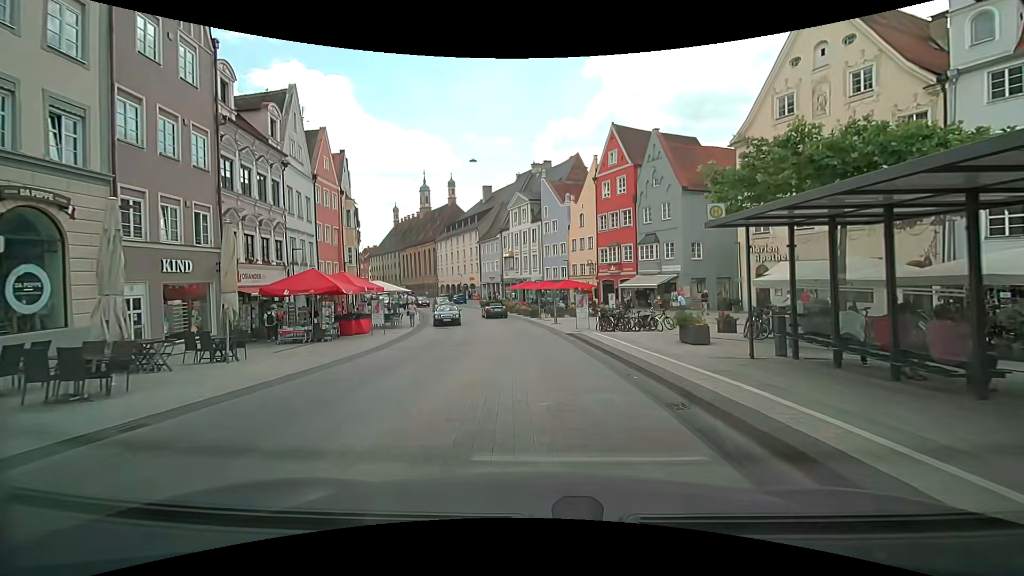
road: secondary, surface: asphalt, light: Day
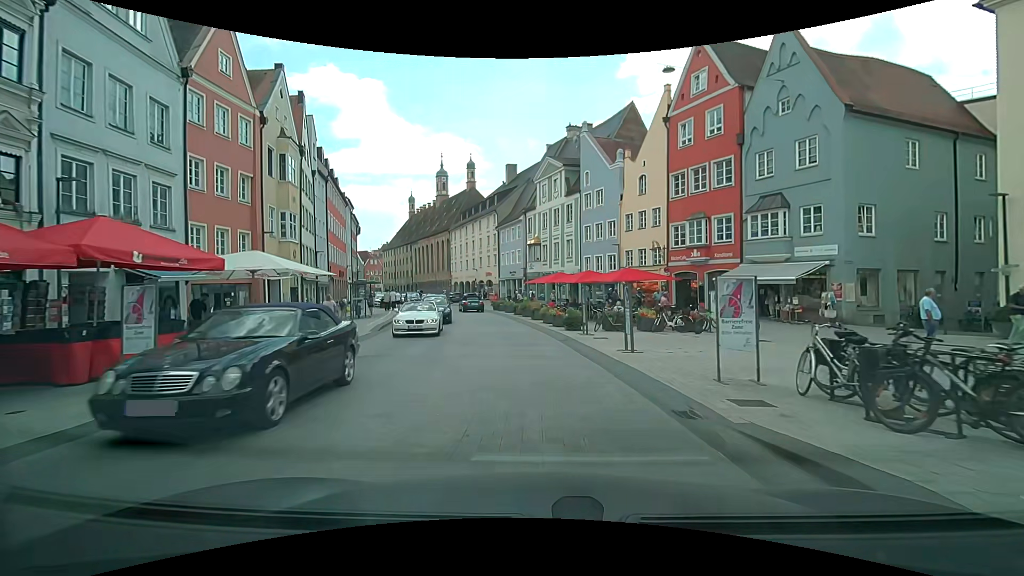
(-0.5, +17.4) m; -4°
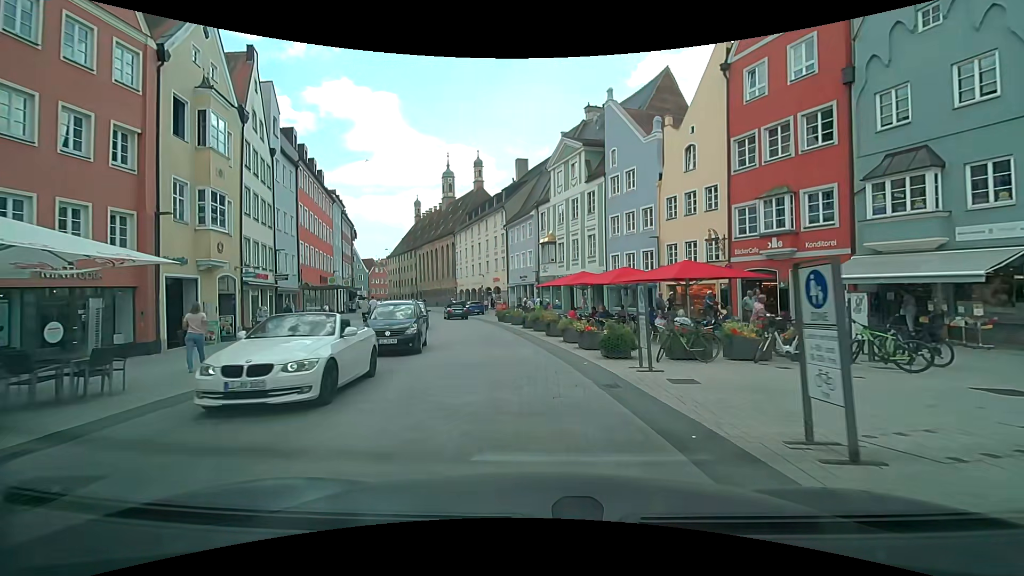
(-0.1, +8.6) m; -2°
(0, +10) (-1, +20) (-3, +30) (-6, +39) (-9, +49) (-11, +59) (-15, +68) (-18, +77) (-22, +87) (-26, +96) m
